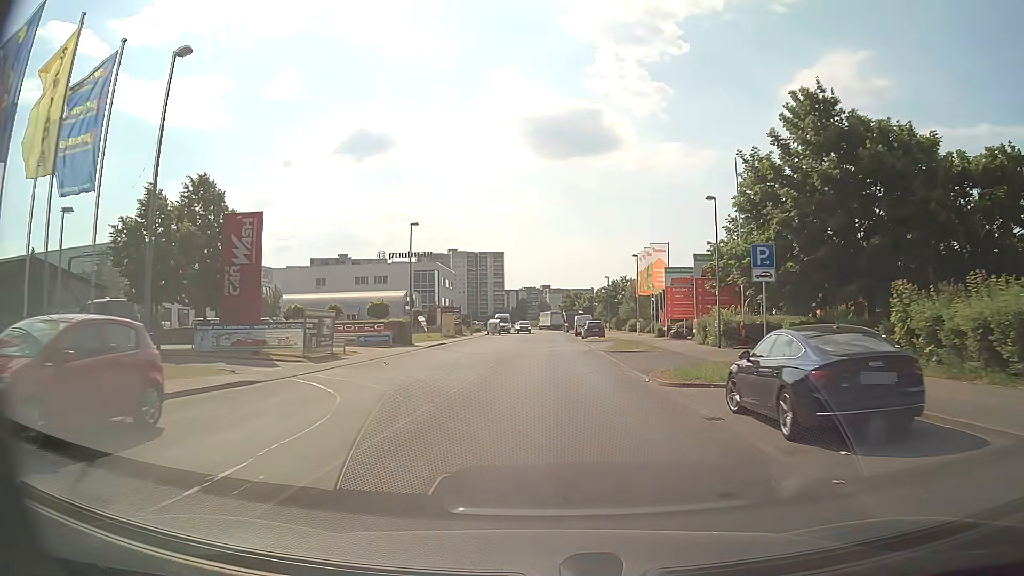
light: Day
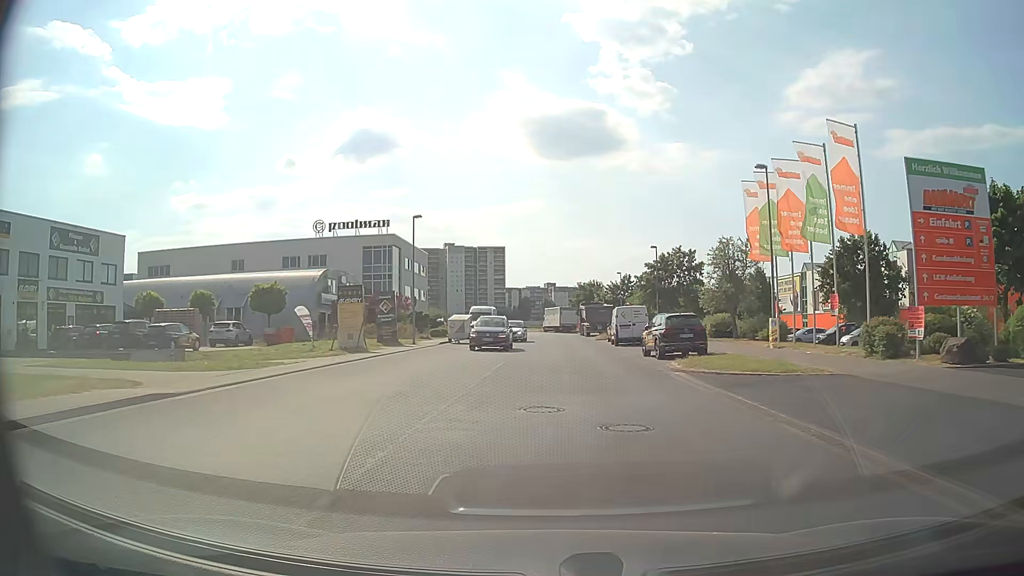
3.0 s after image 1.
(-0.5, +36.2) m; -1°
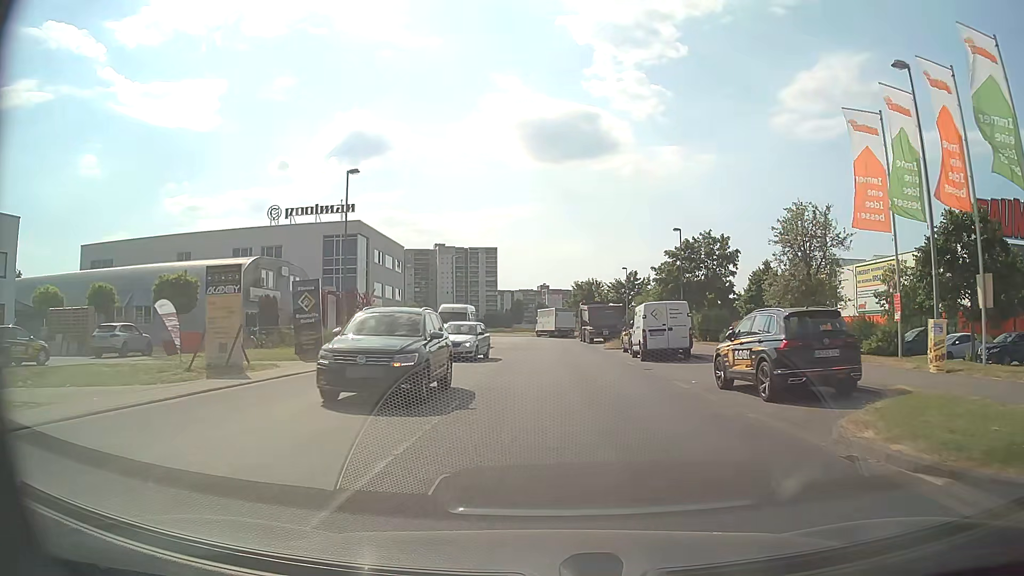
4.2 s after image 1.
(+0.1, +12.5) m; +1°
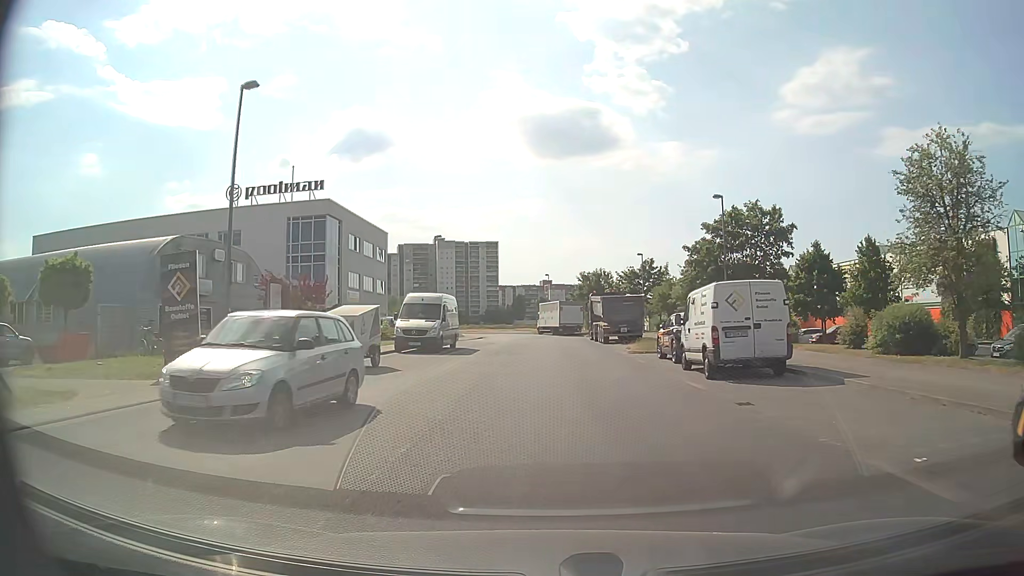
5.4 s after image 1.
(0.0, +10.2) m; 0°
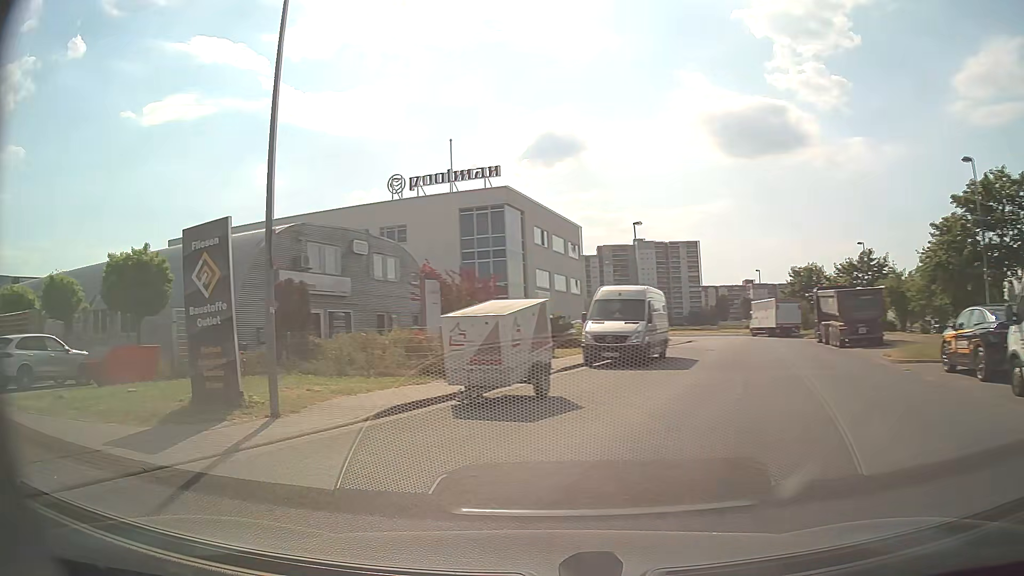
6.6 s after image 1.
(-0.6, +7.3) m; -16°
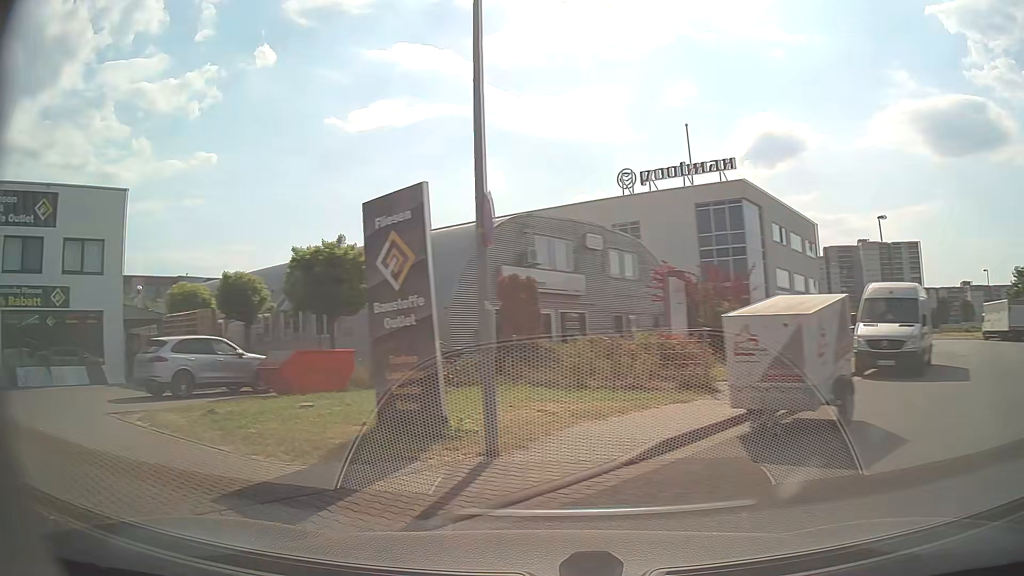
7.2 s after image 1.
(-0.4, +2.9) m; -19°
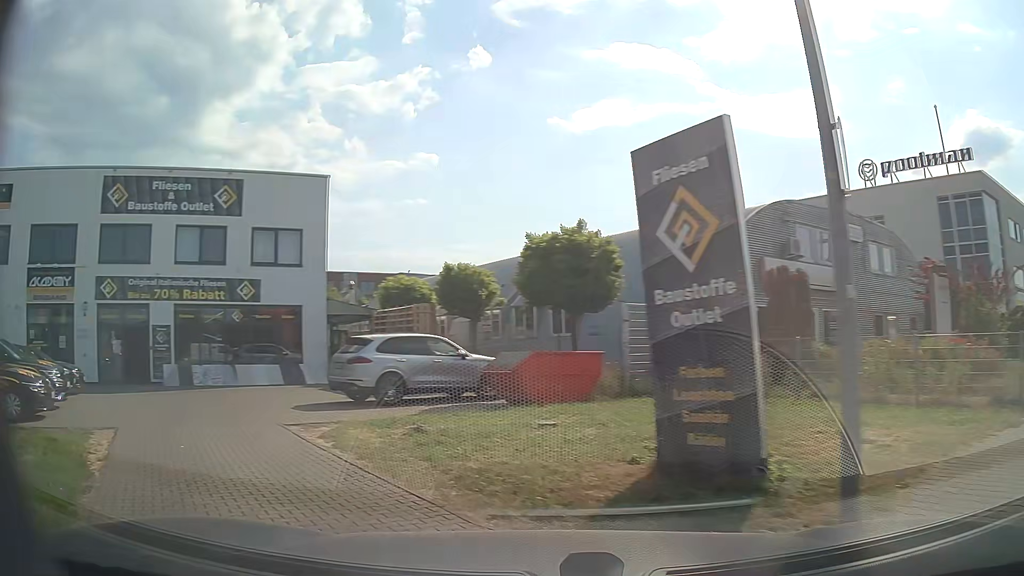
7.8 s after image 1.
(-0.5, +2.7) m; -21°
